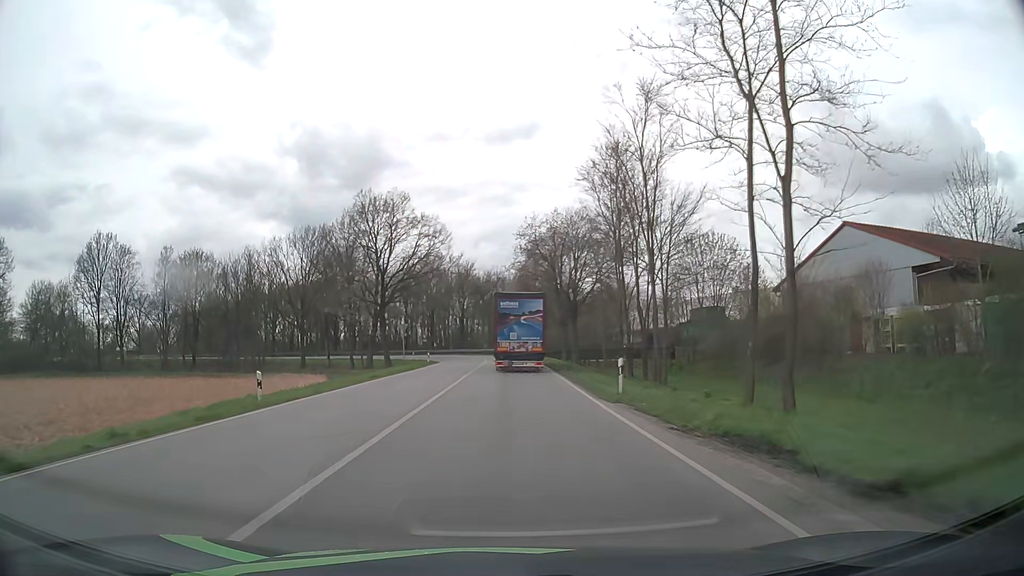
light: Day
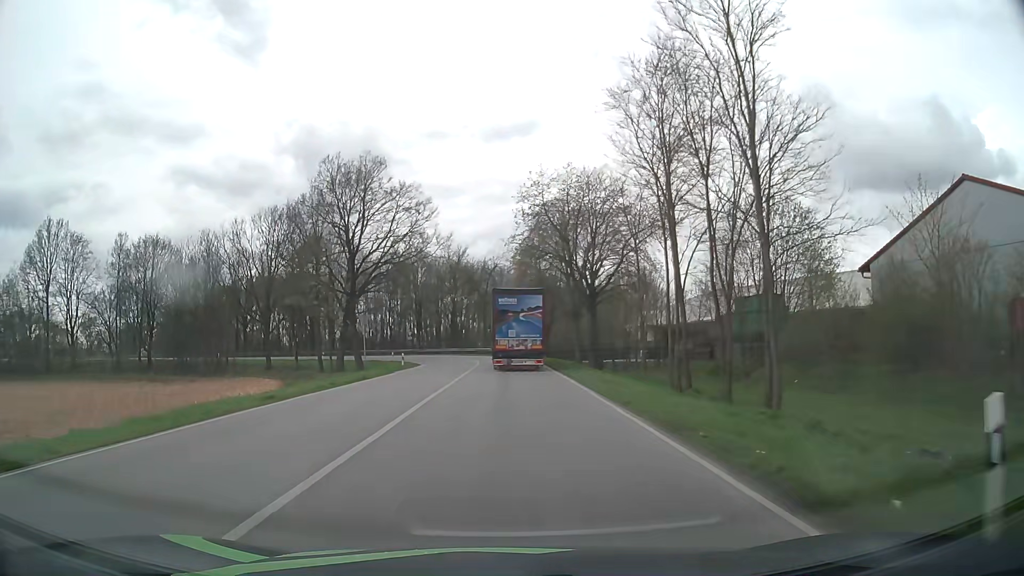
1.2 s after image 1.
(+0.1, +14.9) m; 0°
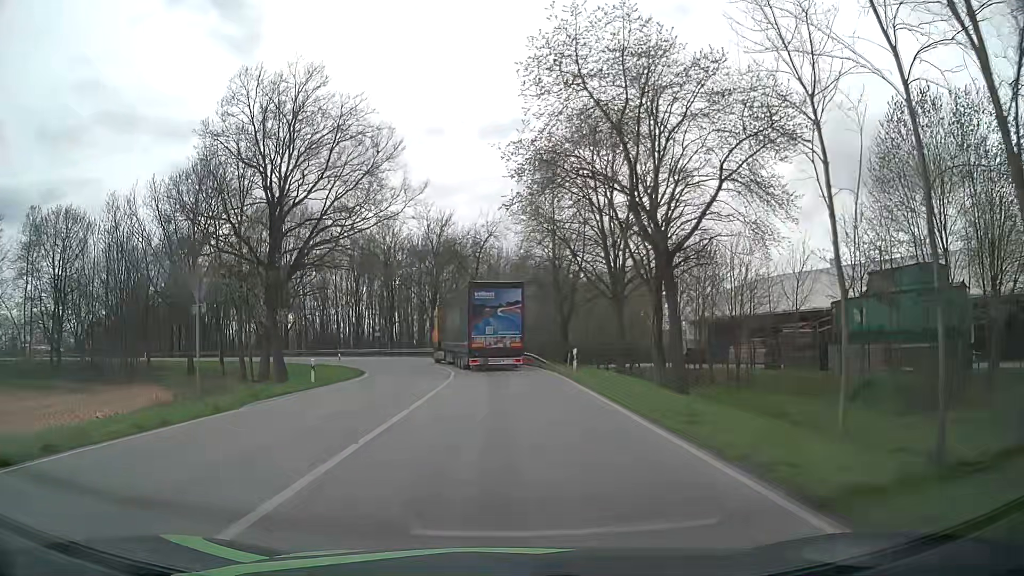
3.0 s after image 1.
(0.0, +22.4) m; 0°
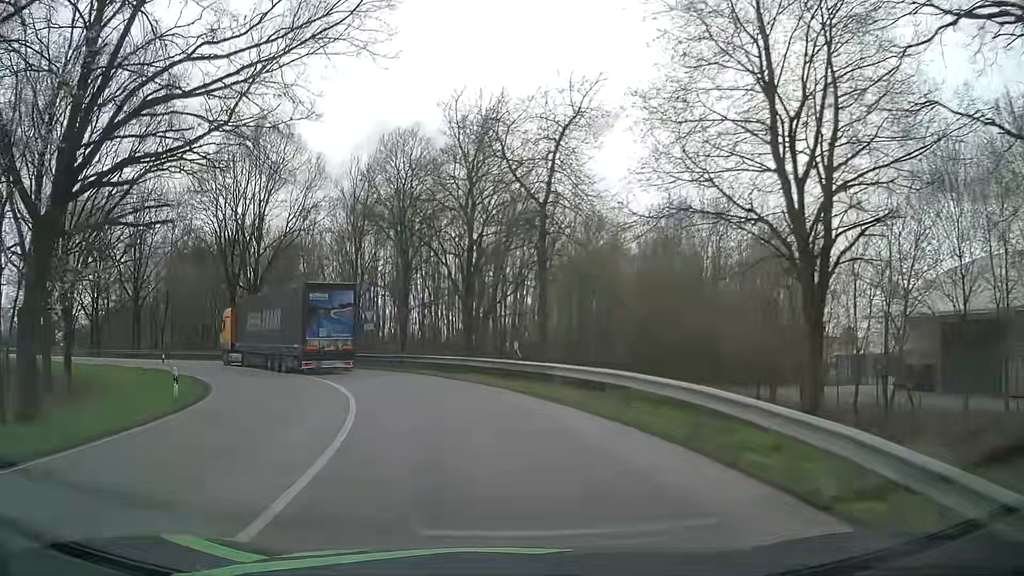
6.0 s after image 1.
(-0.8, +32.2) m; -7°
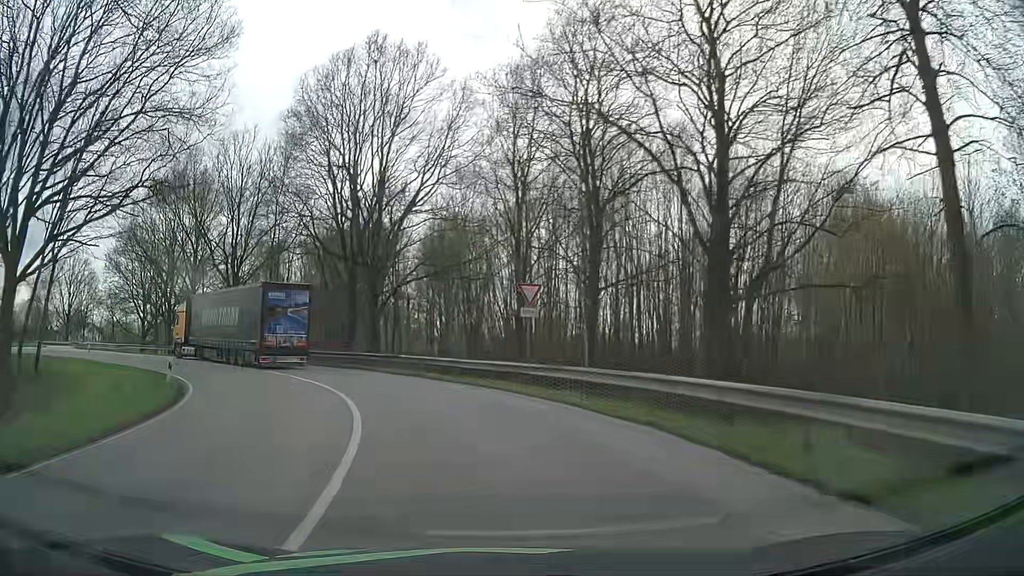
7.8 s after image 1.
(-2.2, +17.3) m; -16°
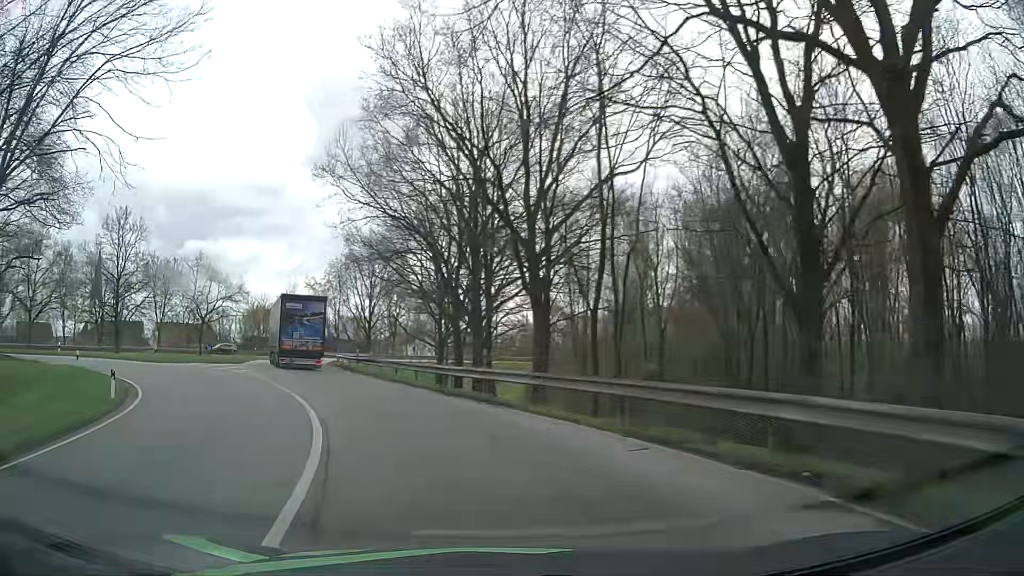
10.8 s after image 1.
(-7.4, +28.2) m; -31°
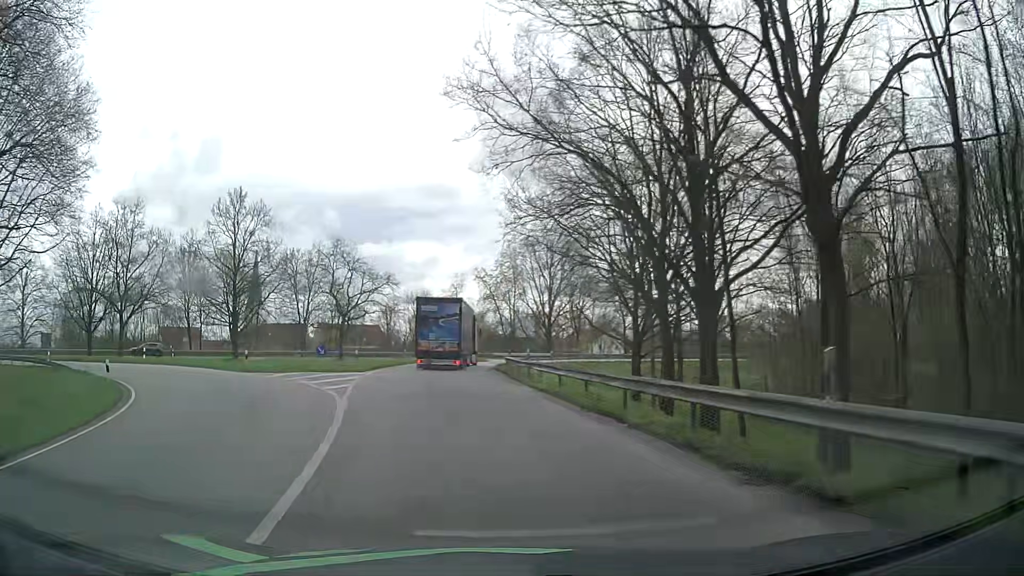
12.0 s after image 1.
(-1.8, +12.2) m; -17°
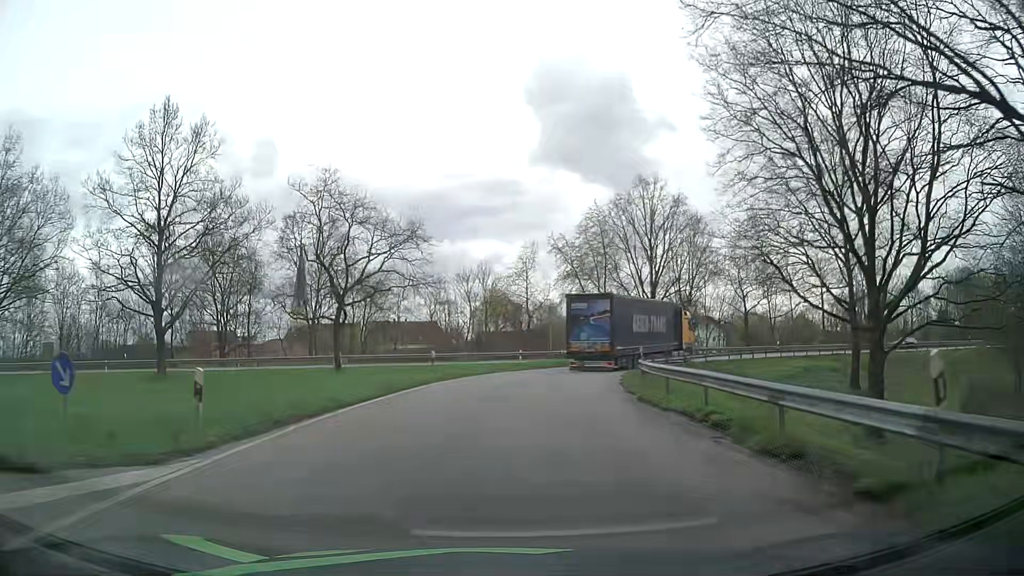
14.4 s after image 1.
(-2.2, +25.1) m; -6°
(0, +10) (+1, +20) (+3, +30) (+6, +39) (+11, +48) (+18, +55) (+27, +59) (+37, +63) (+46, +65) (+56, +68) m
